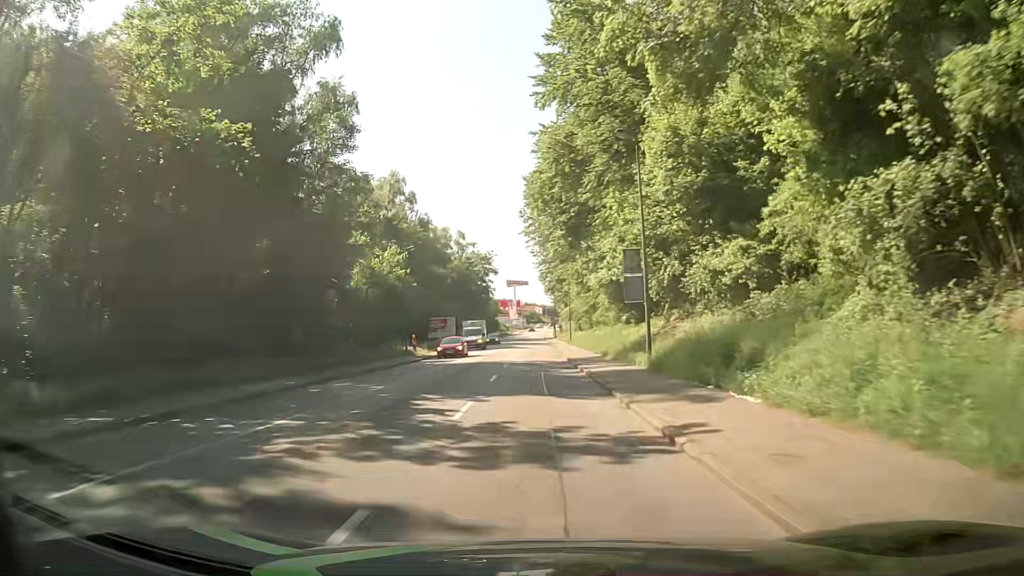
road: tertiary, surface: asphalt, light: Day
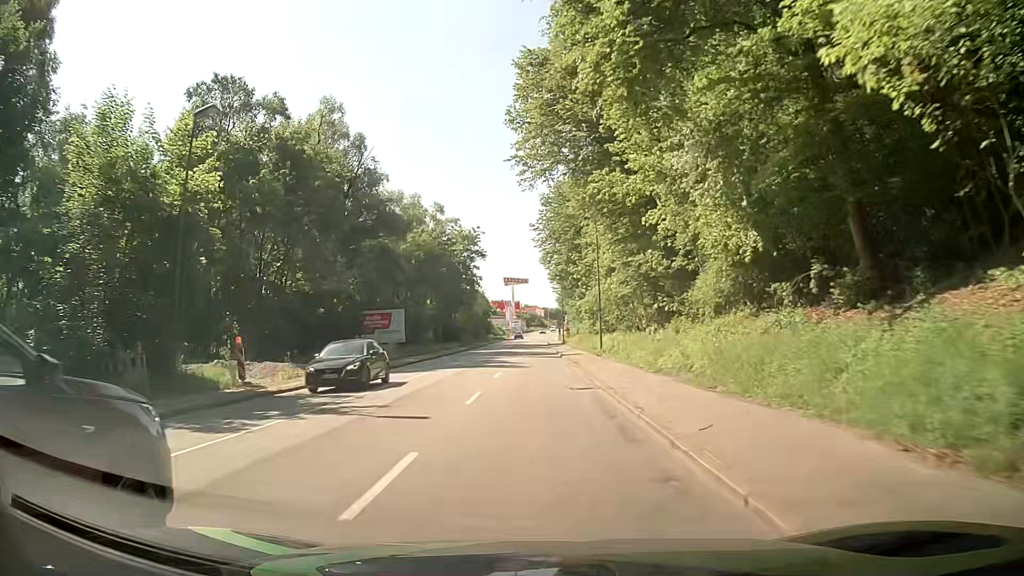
(-0.2, +33.4) m; -1°
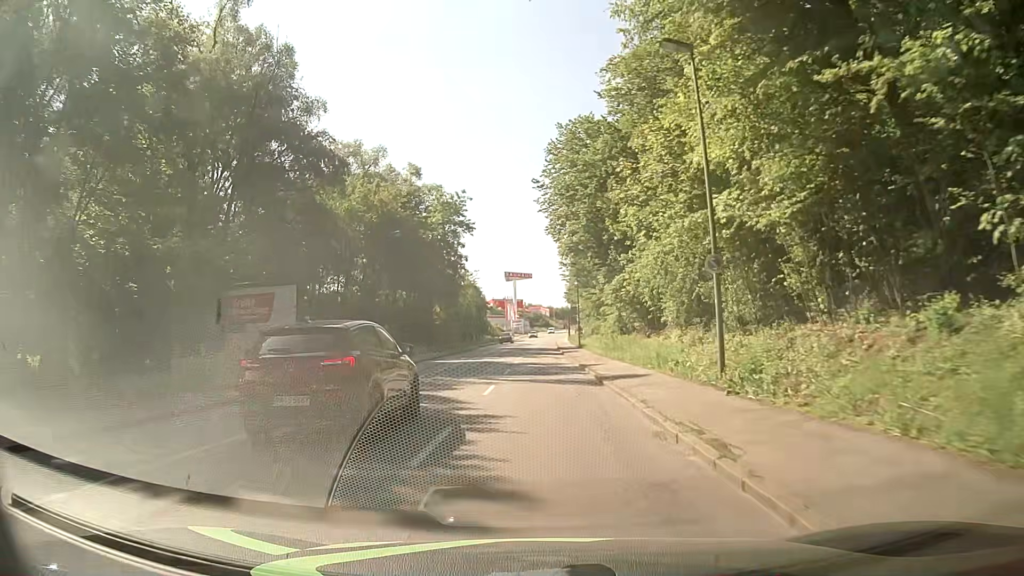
(-0.1, +24.8) m; 0°
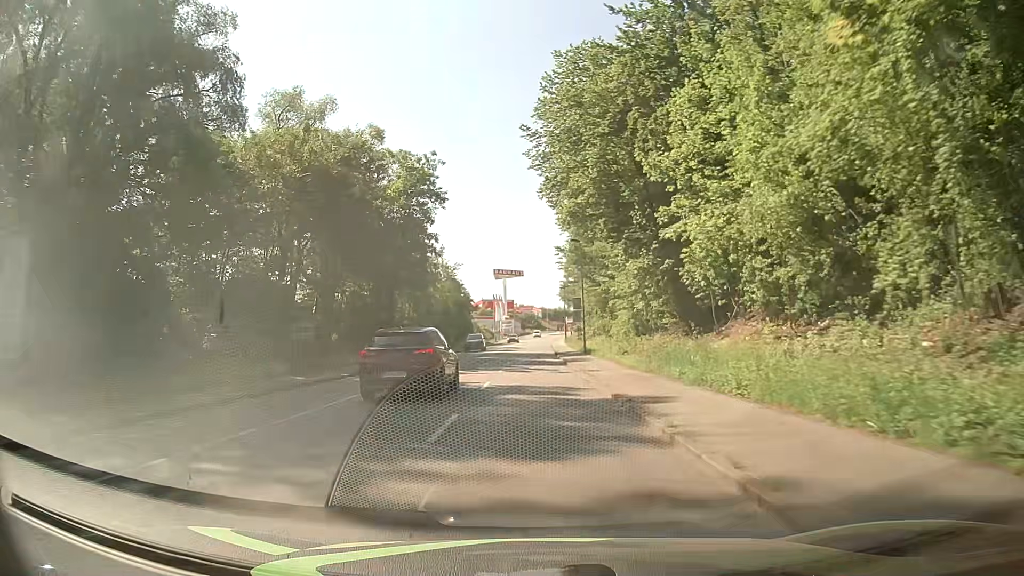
(+0.2, +16.3) m; +1°
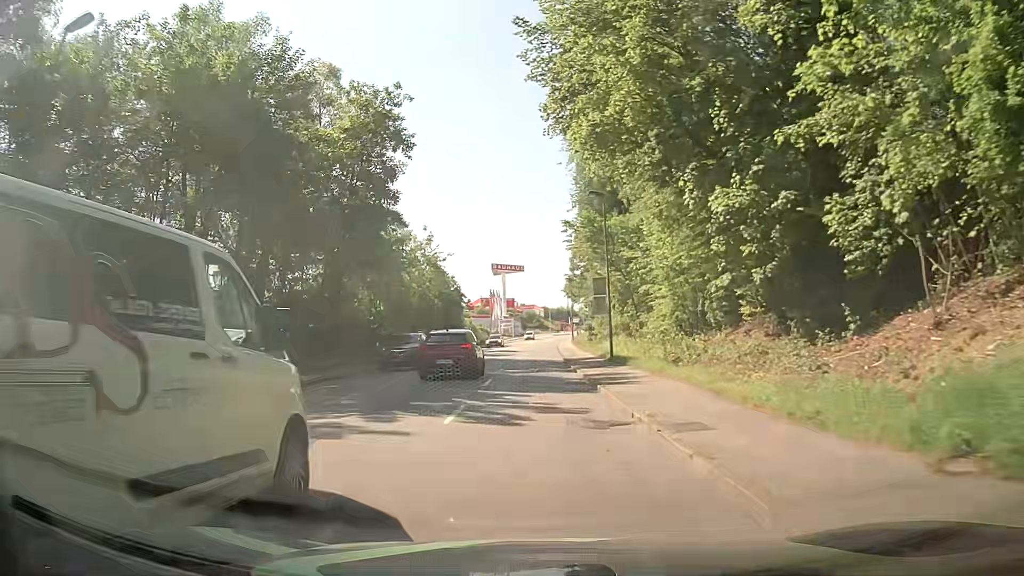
(-0.1, +16.2) m; -1°
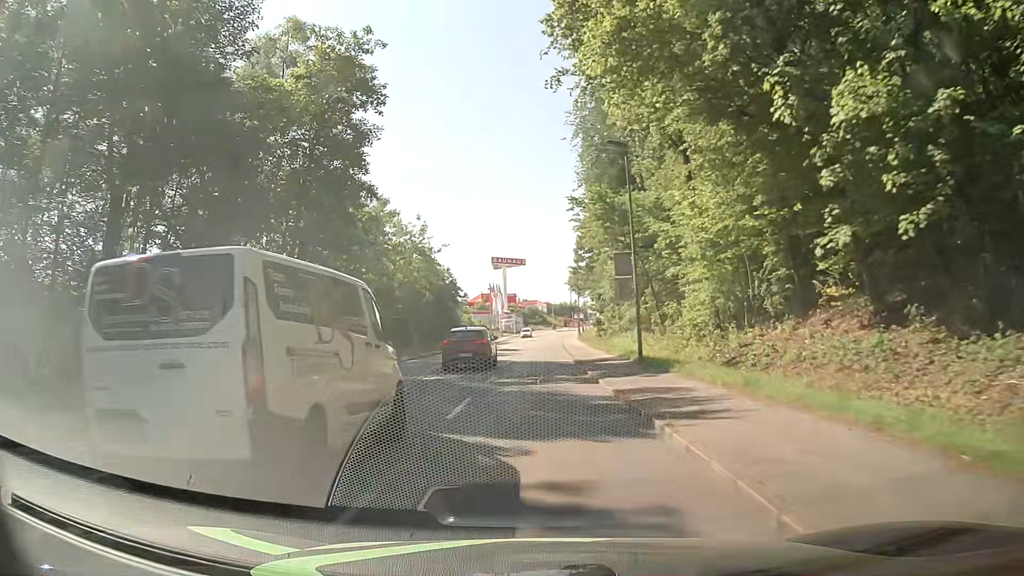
(+0.1, +8.1) m; +1°
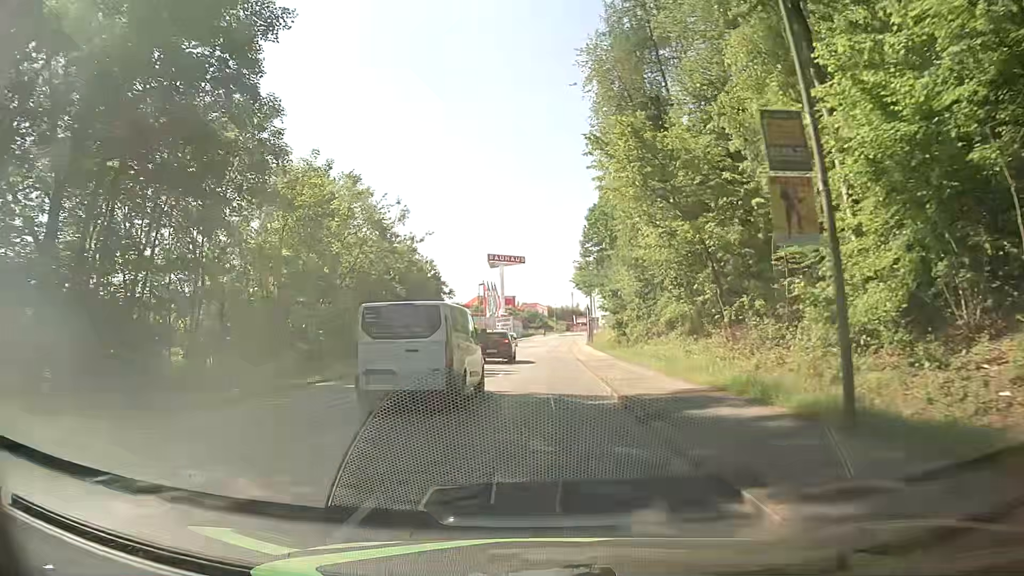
(-0.1, +16.1) m; 0°
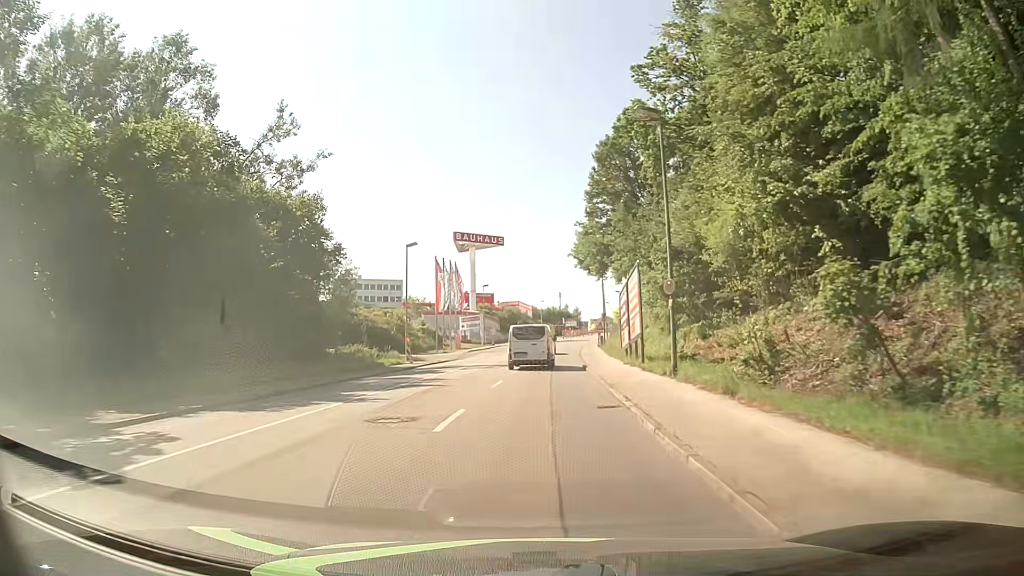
(0.0, +39.6) m; +1°
(0, +10) (0, +20) (0, +30) (0, +40) (+1, +50) (+1, +60) (+2, +70) (+3, +80) (+4, +90) (+5, +100) m
